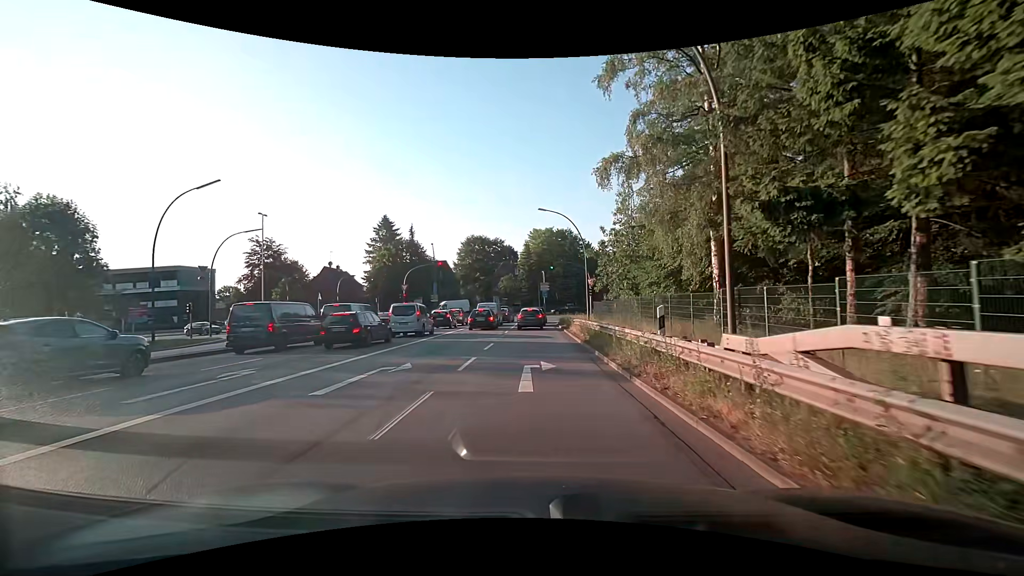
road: motorway_link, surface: asphalt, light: Day
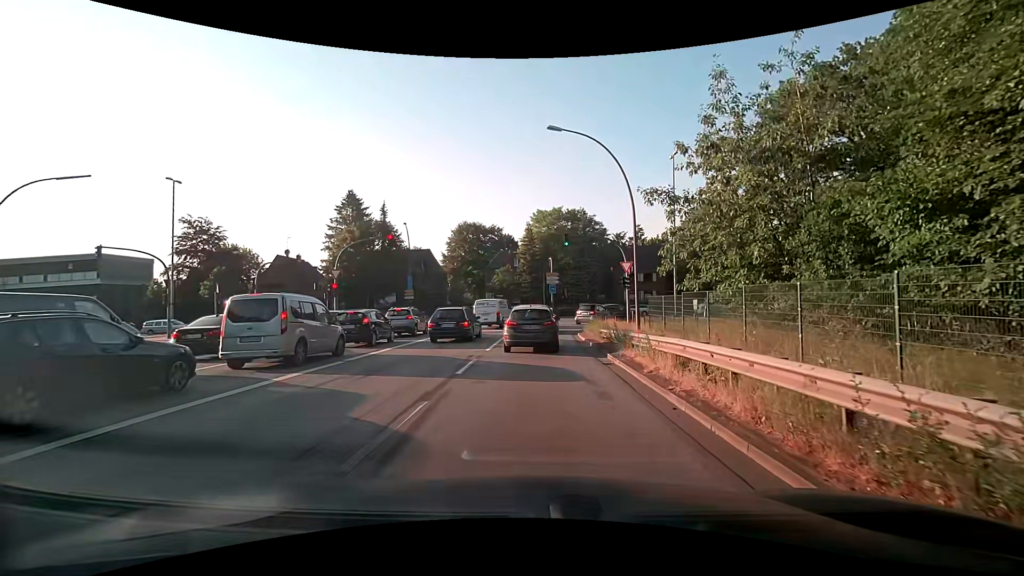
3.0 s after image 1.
(-0.5, +18.7) m; 0°
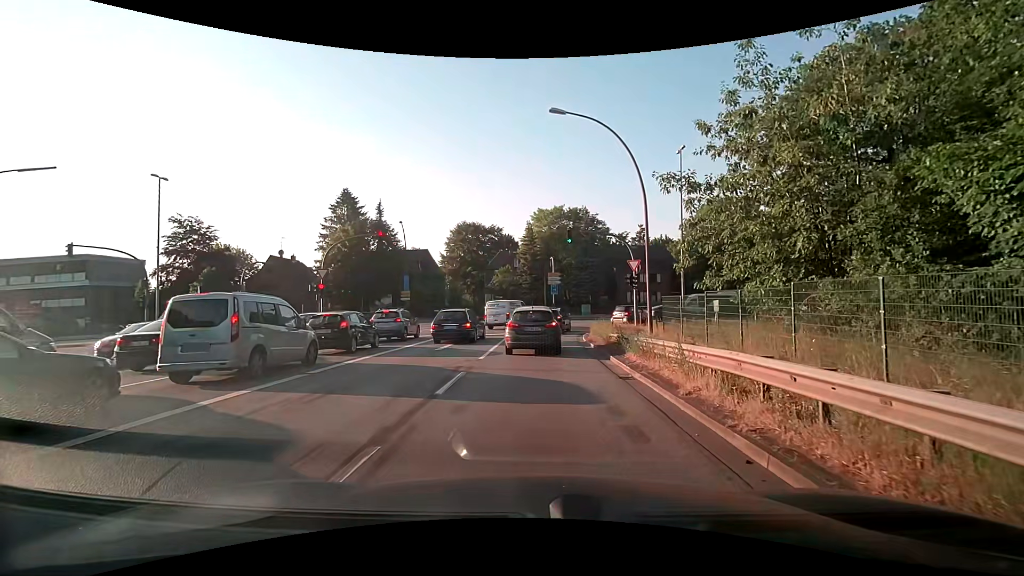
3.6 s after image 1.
(-0.1, +2.2) m; -1°
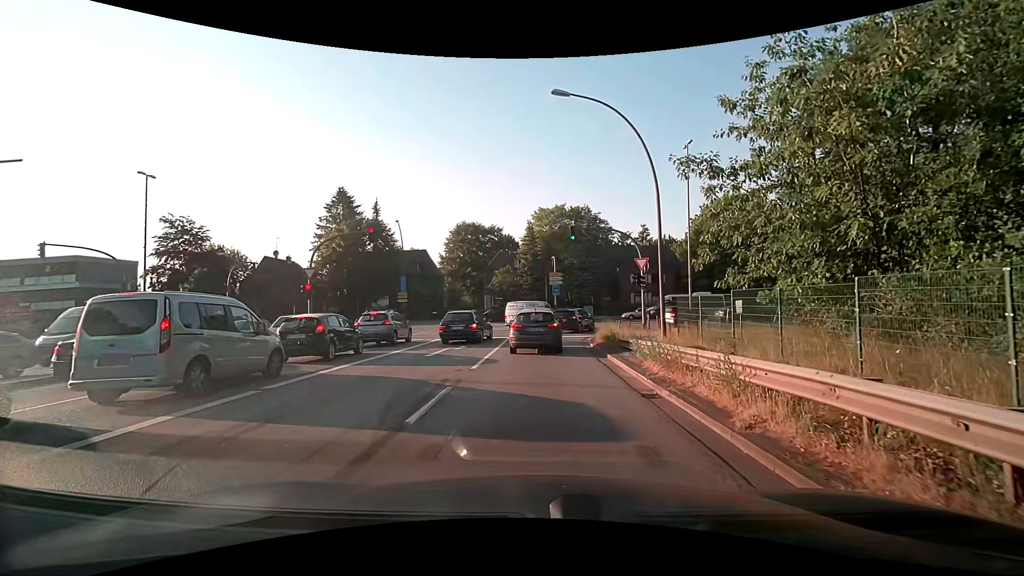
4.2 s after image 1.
(0.0, +1.9) m; 0°
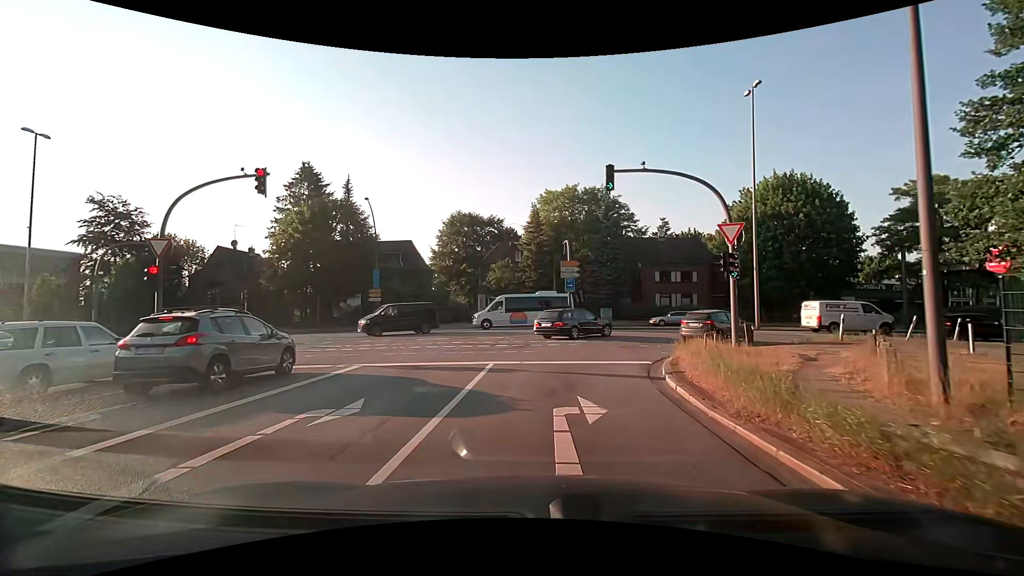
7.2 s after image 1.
(-0.2, +12.7) m; -1°
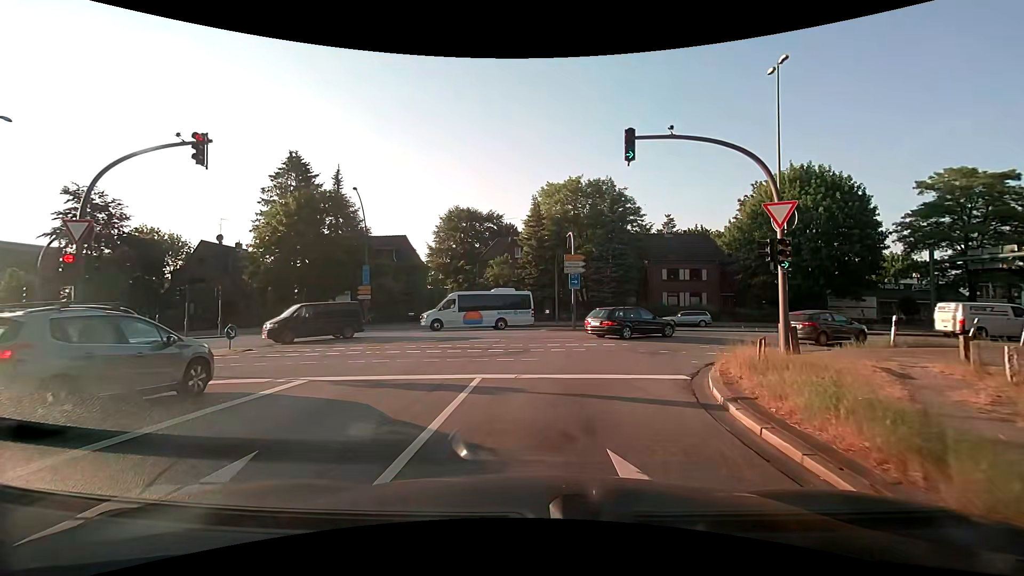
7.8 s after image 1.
(0.0, +3.2) m; 0°
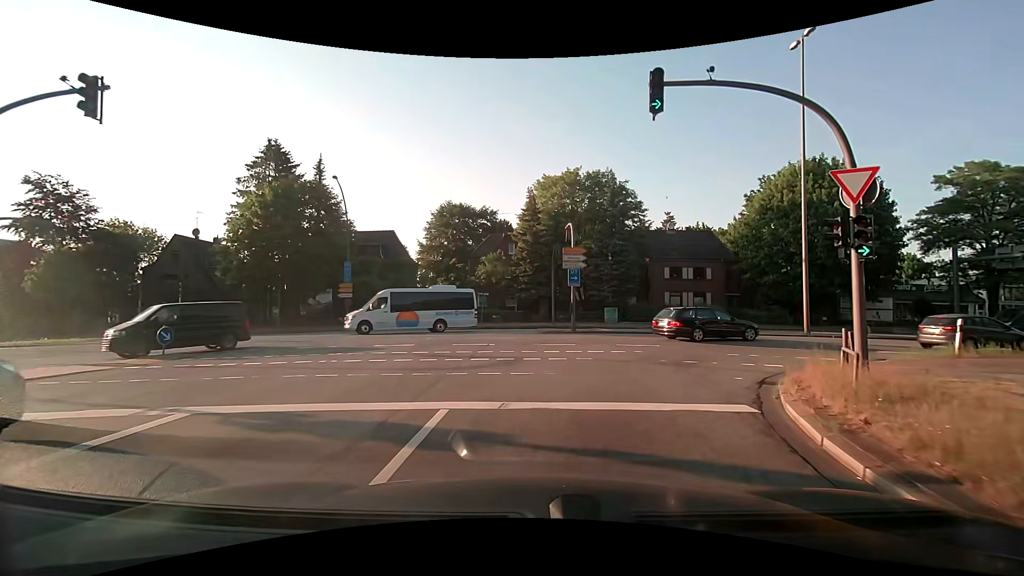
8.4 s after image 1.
(0.0, +3.4) m; 0°
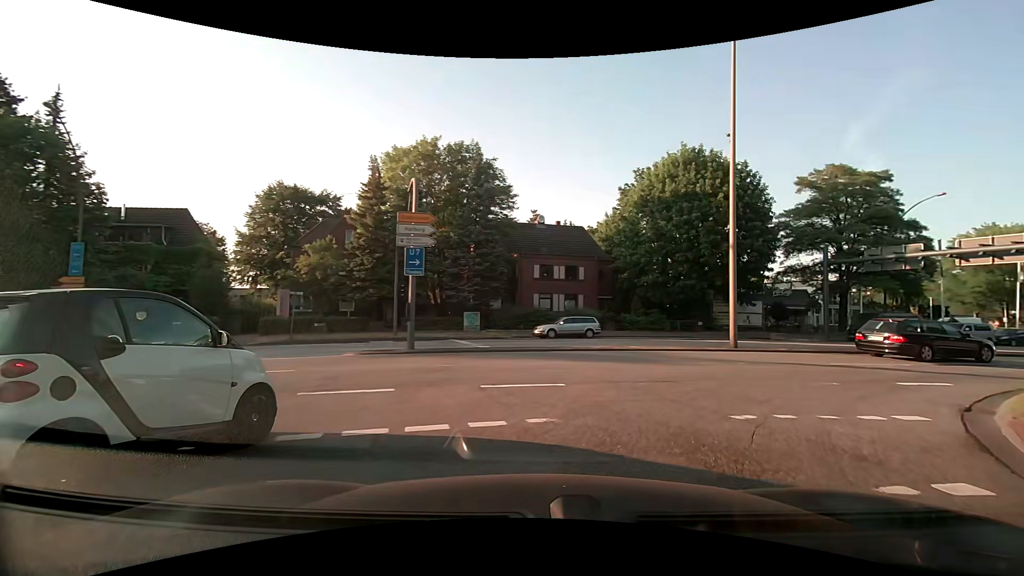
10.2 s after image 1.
(+1.0, +10.3) m; +15°
(+3, +9) (+10, +16) (+20, +19) (+29, +22) (+39, +25) (+48, +29) (+58, +32) (+67, +35) (+76, +39) (+86, +42) m
